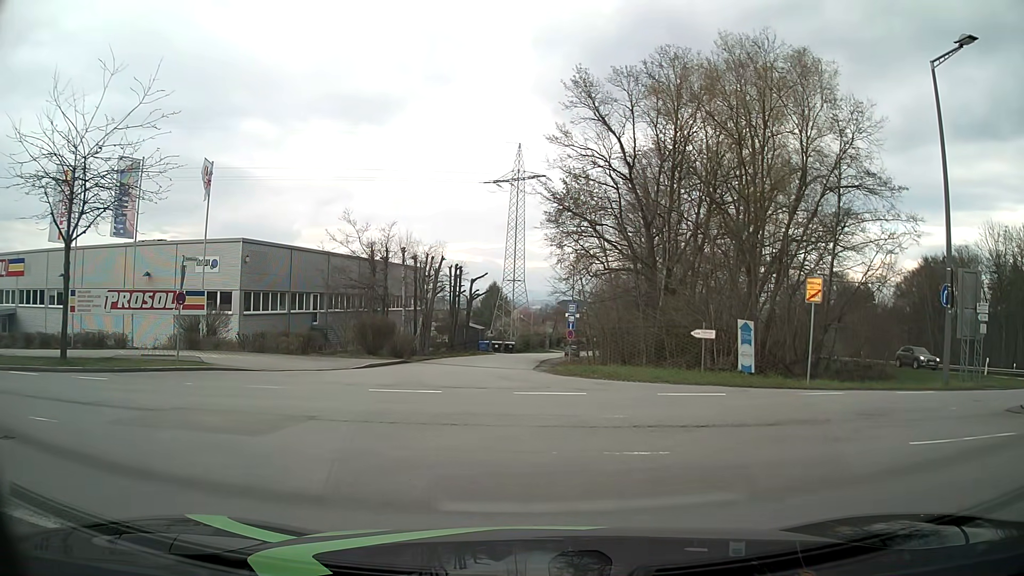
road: residential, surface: asphalt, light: Day
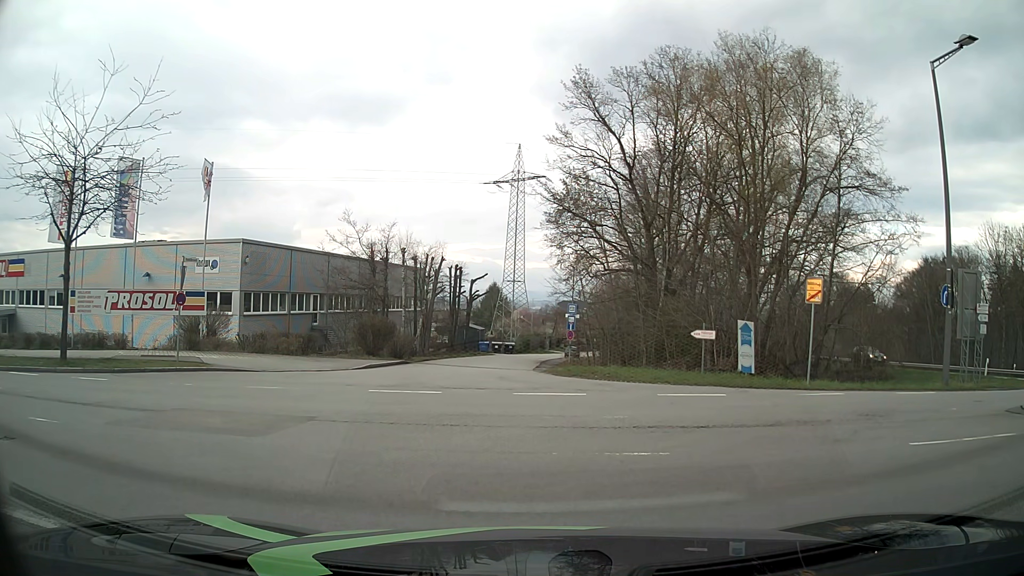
(0.0, +0.1) m; 0°
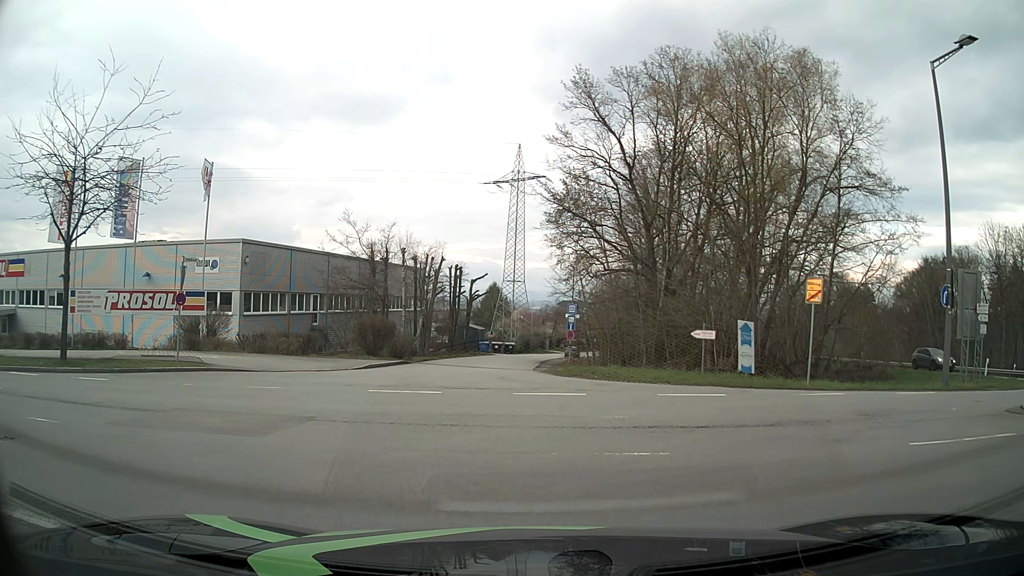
(0.0, 0.0) m; 0°
(-4, +9) (-13, +13) (-22, +15) (-32, +16) (-42, +17) (-52, +18) (-62, +19) (-72, +21) (-82, +23) (-92, +25) m
